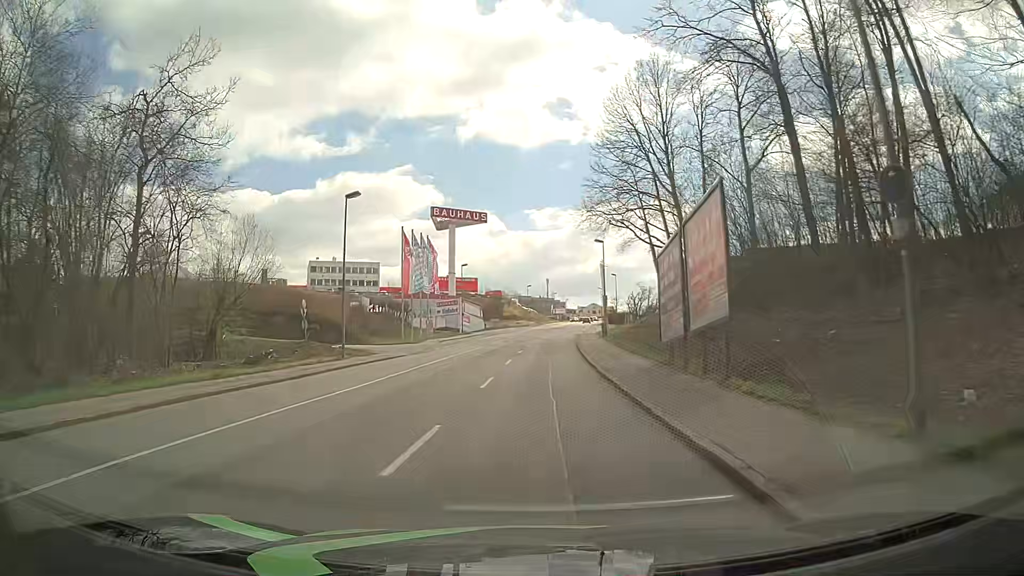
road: tertiary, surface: asphalt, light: Day
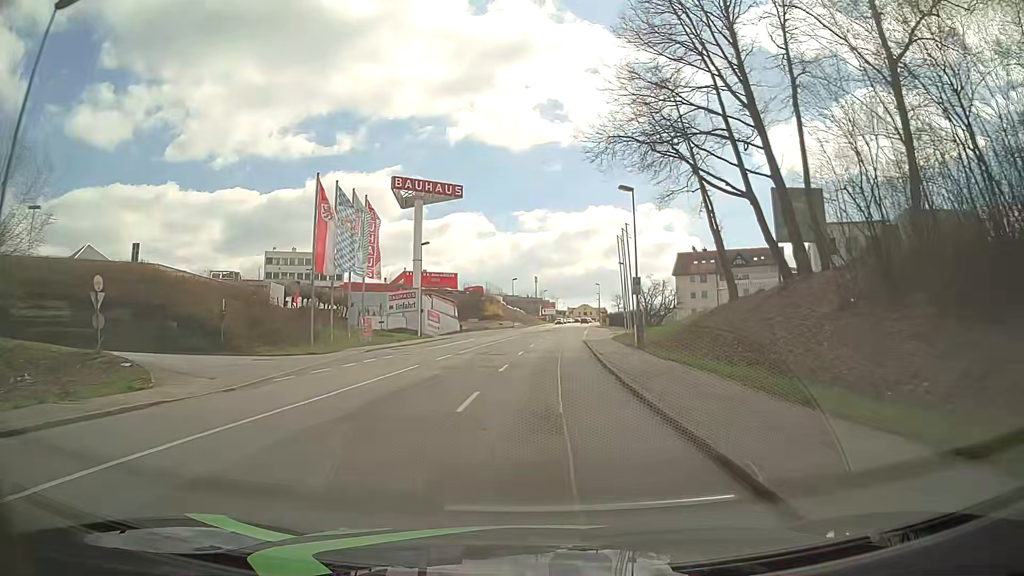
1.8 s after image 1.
(+0.2, +22.9) m; +1°
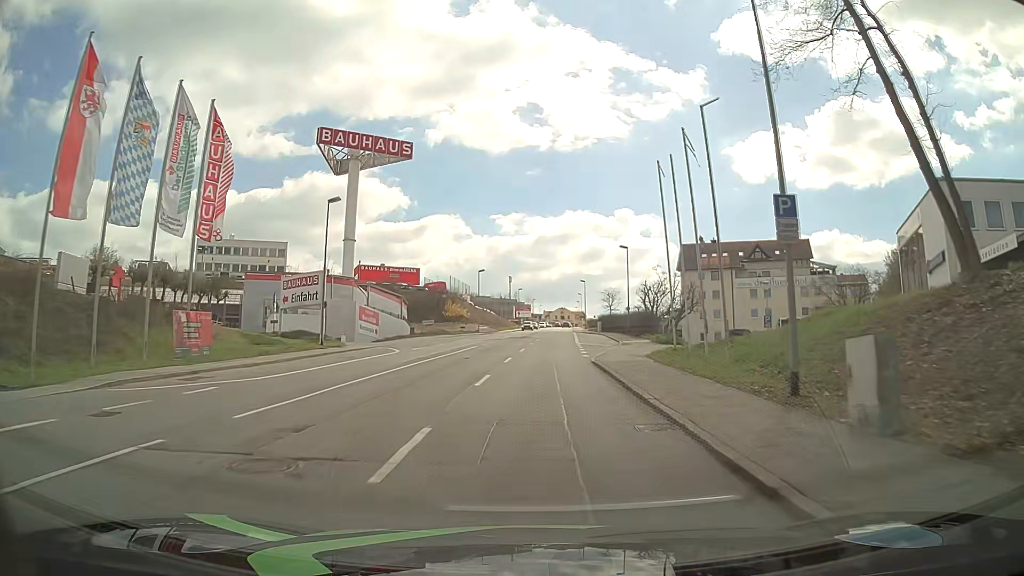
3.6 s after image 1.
(+0.6, +22.8) m; +3°
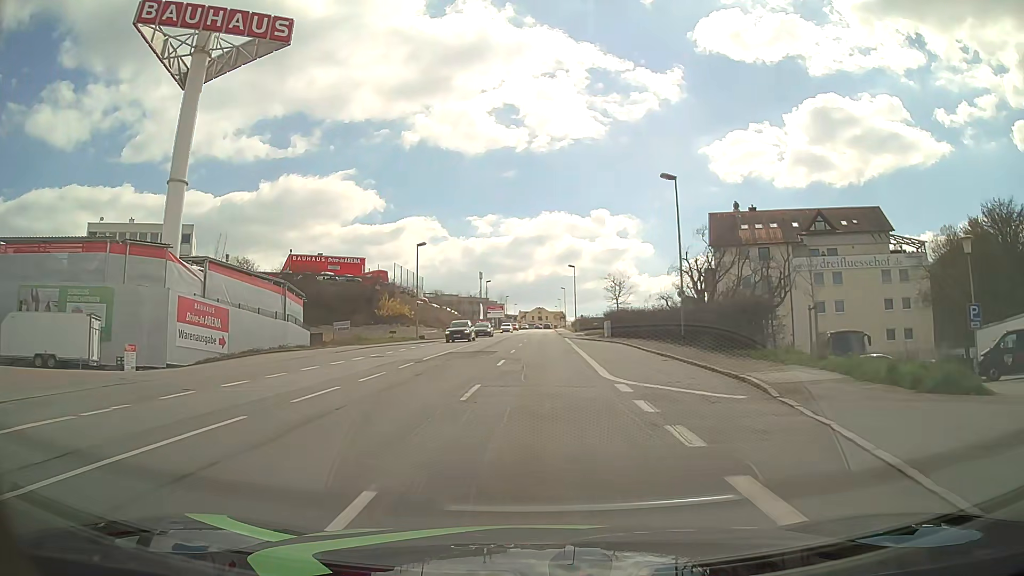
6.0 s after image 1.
(+0.4, +30.4) m; +2°
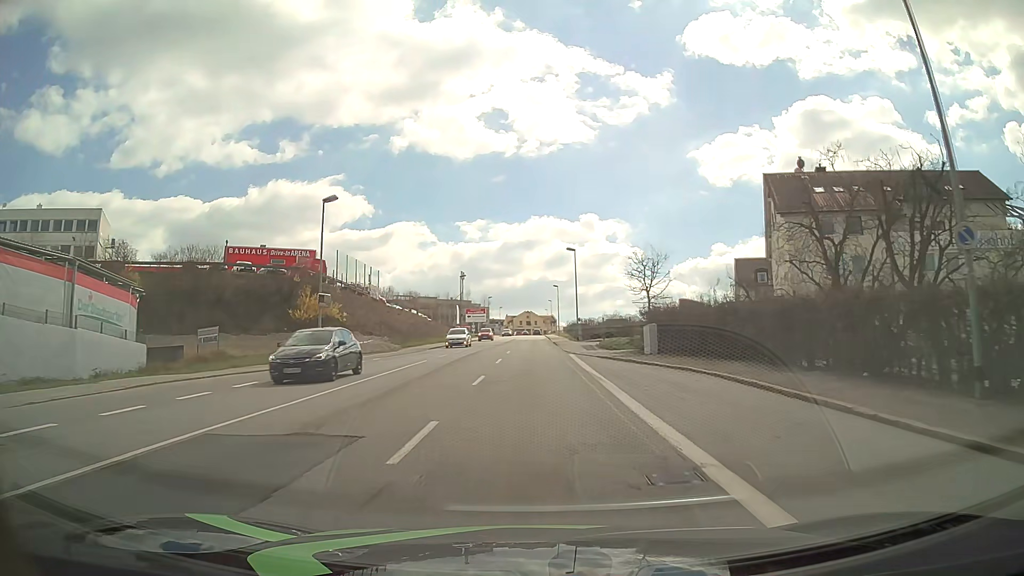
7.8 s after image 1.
(+0.3, +22.8) m; +1°
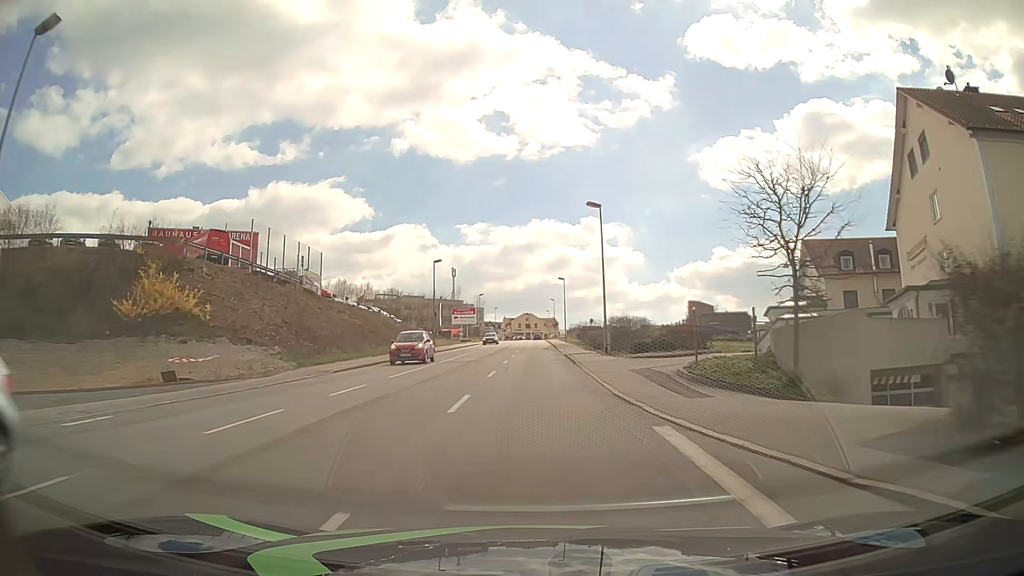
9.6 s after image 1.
(0.0, +22.8) m; 0°
